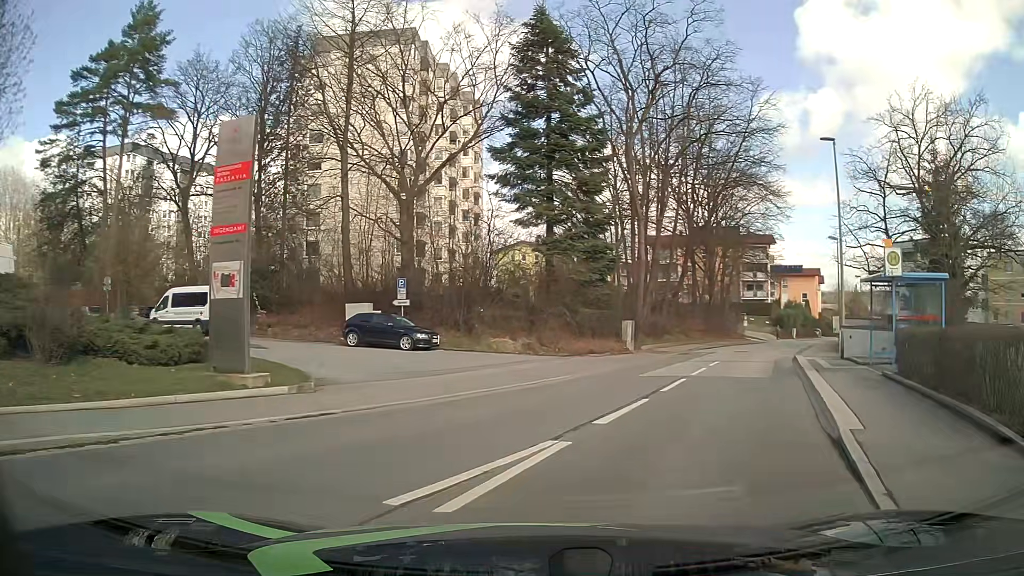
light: Day
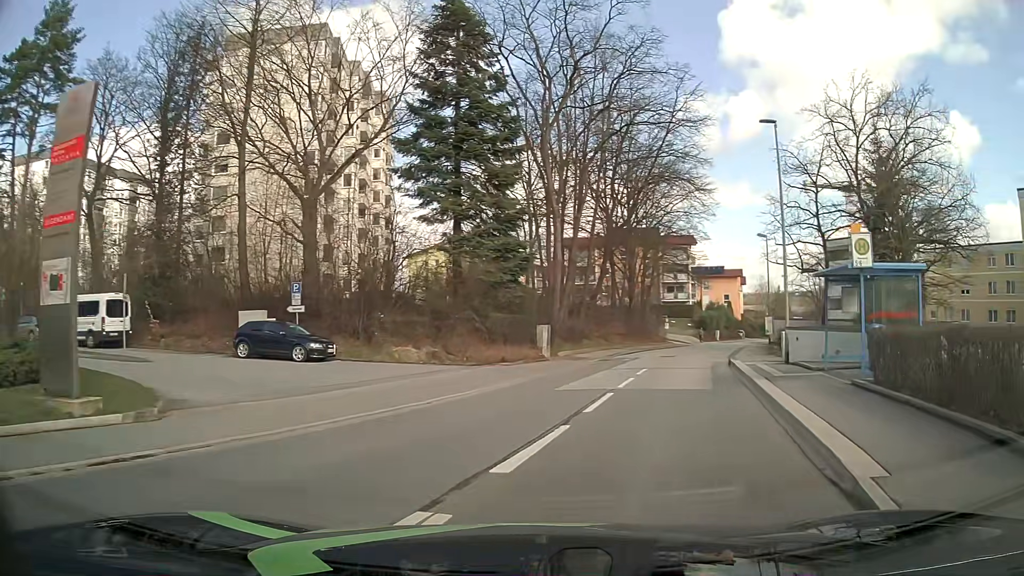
(+0.1, +2.8) m; +5°
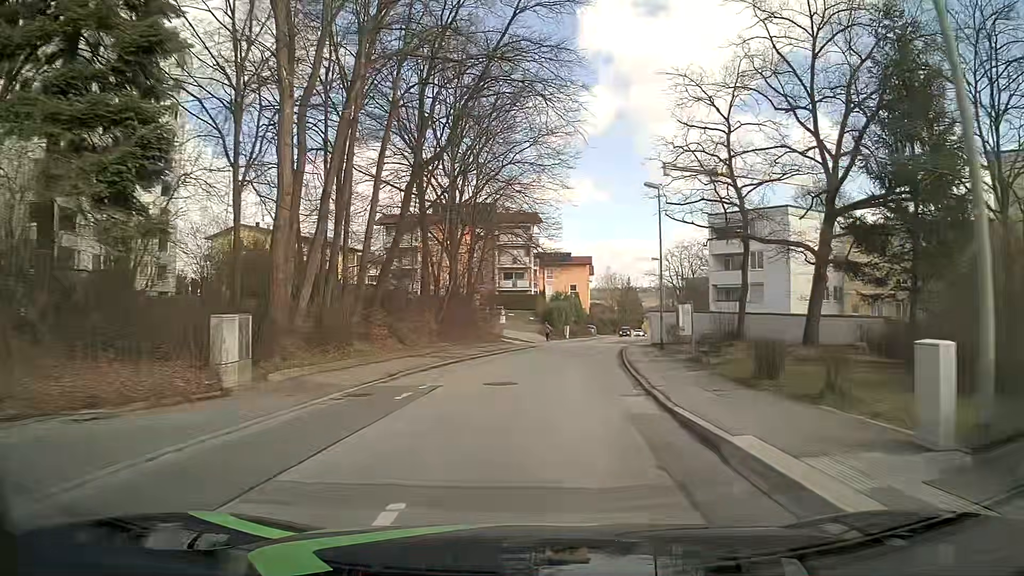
(+3.4, +17.8) m; +15°
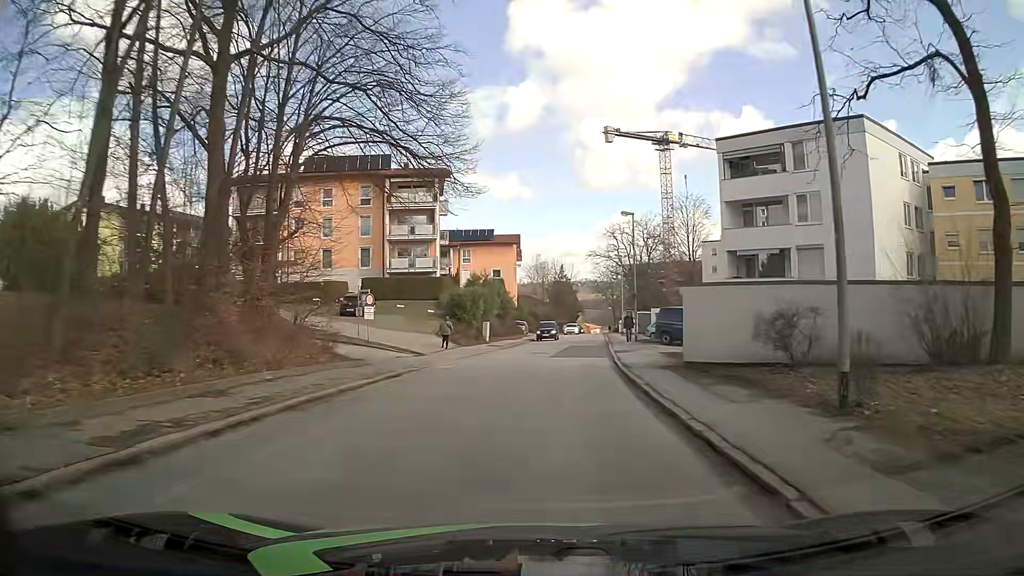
(+1.4, +25.7) m; +6°
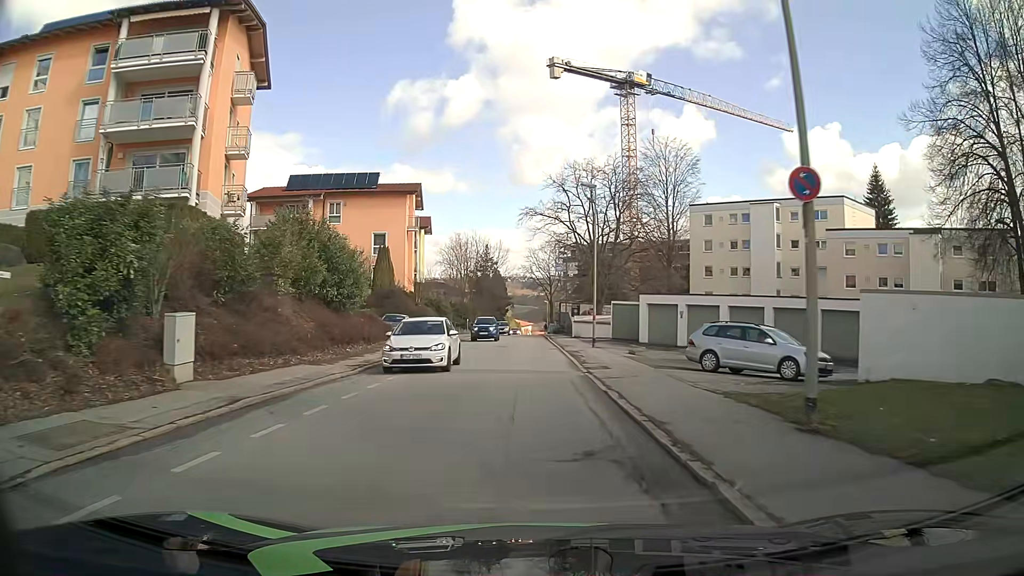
(+2.3, +34.4) m; +6°
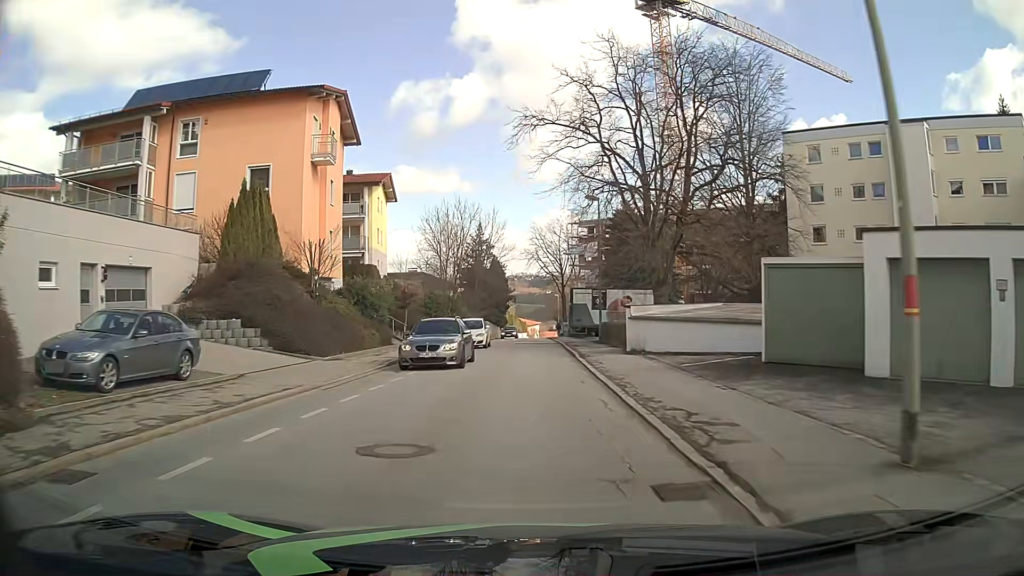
(-0.2, +28.3) m; -1°
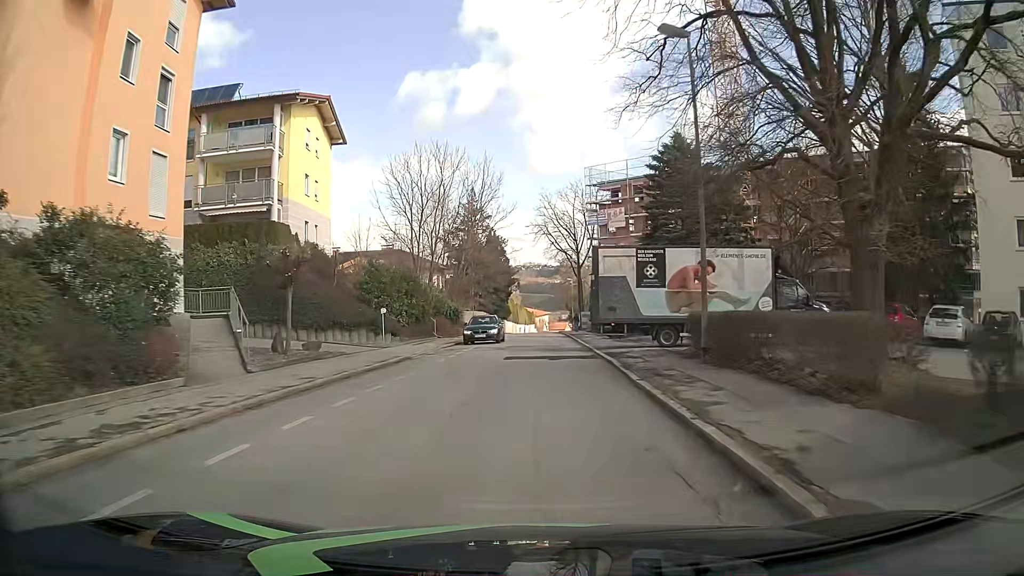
(-0.1, +21.4) m; -1°
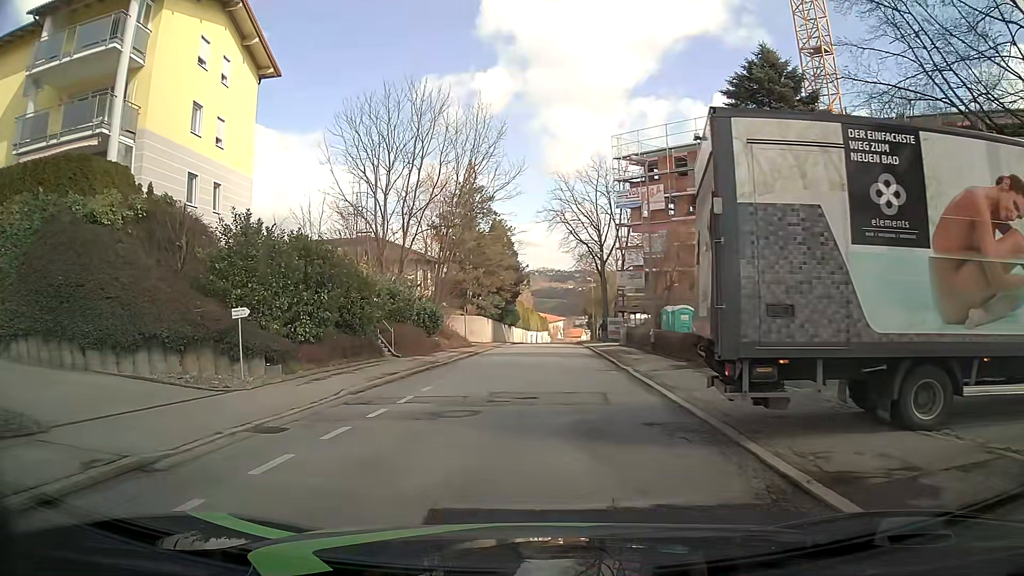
(-0.1, +14.8) m; -1°
(-1, +10) (-1, +20) (0, +30) (+1, +40) (+2, +50) (+2, +60) (+3, +70) (+3, +80) (+4, +90) (+4, +100) m
